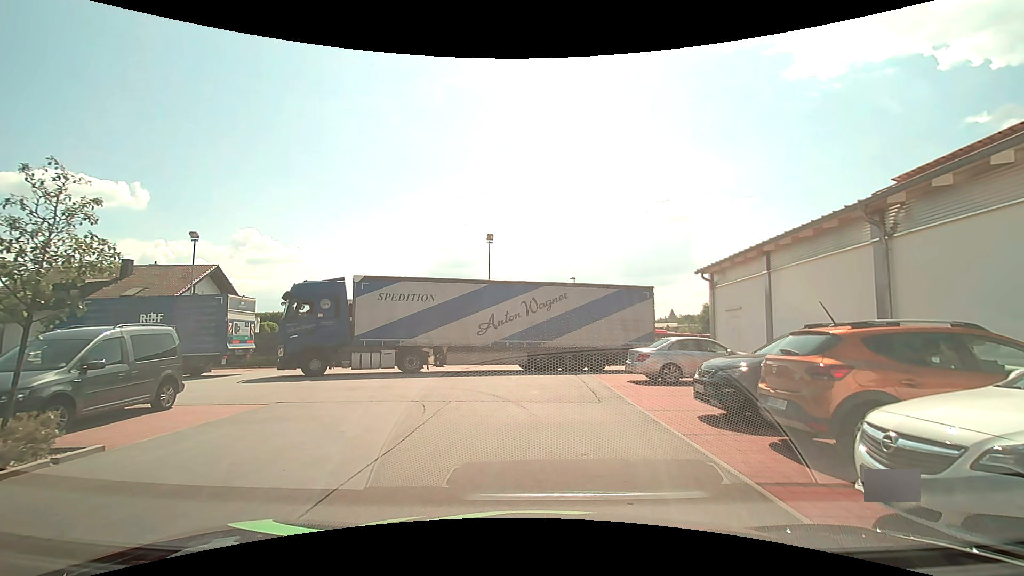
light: Day
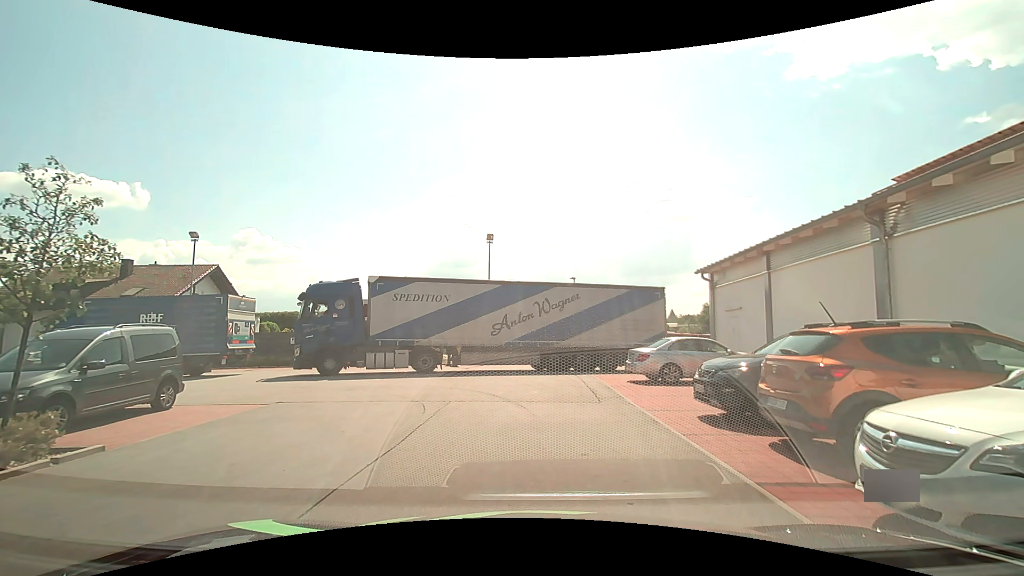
(0.0, 0.0) m; 0°
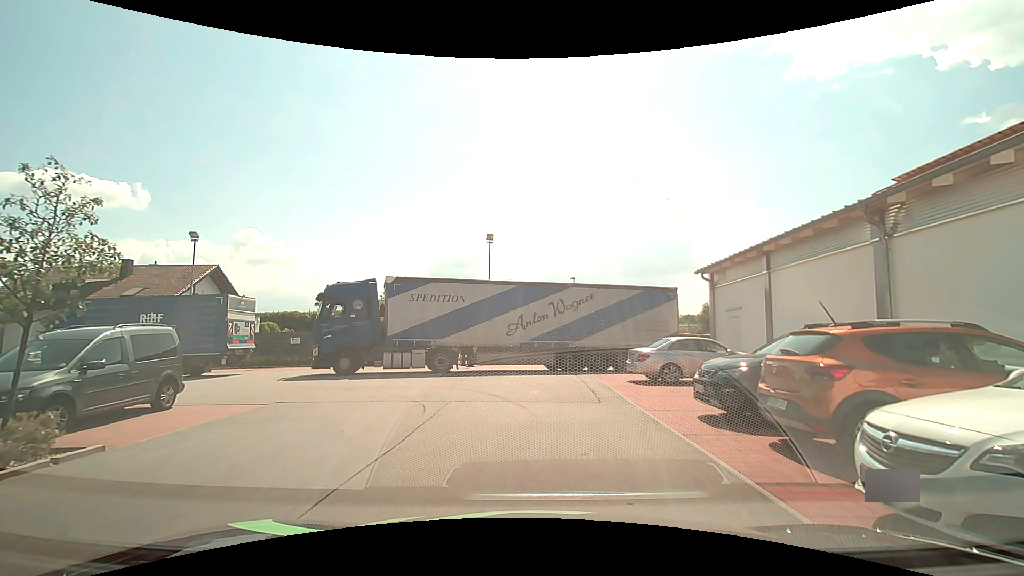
(0.0, 0.0) m; 0°
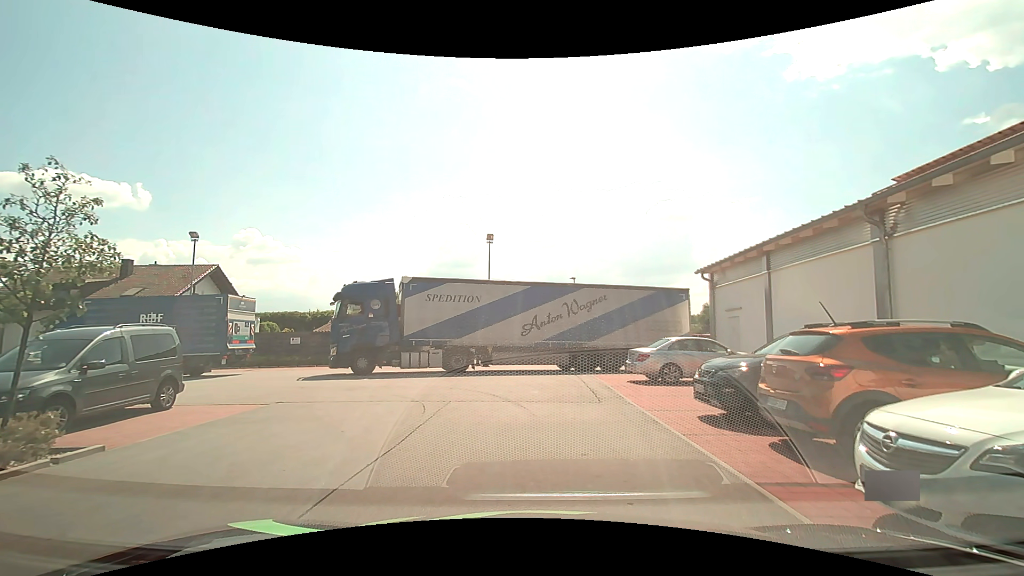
(0.0, 0.0) m; 0°
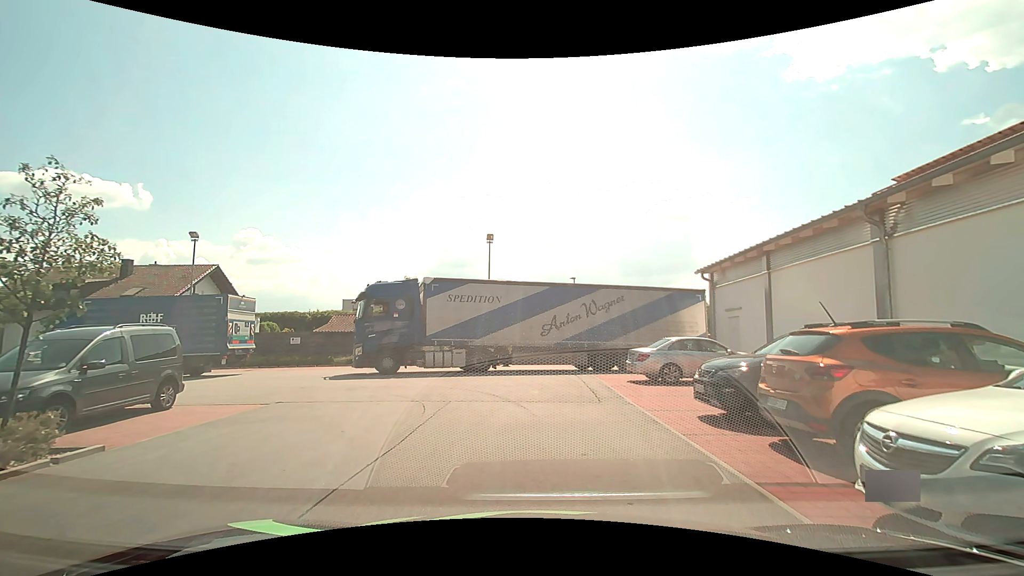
(0.0, 0.0) m; 0°
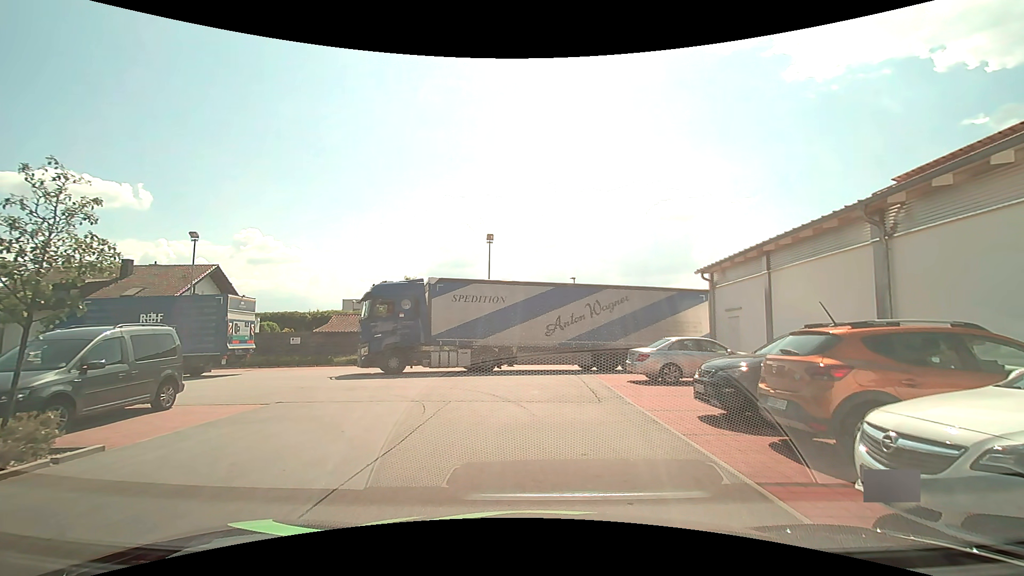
(0.0, 0.0) m; 0°
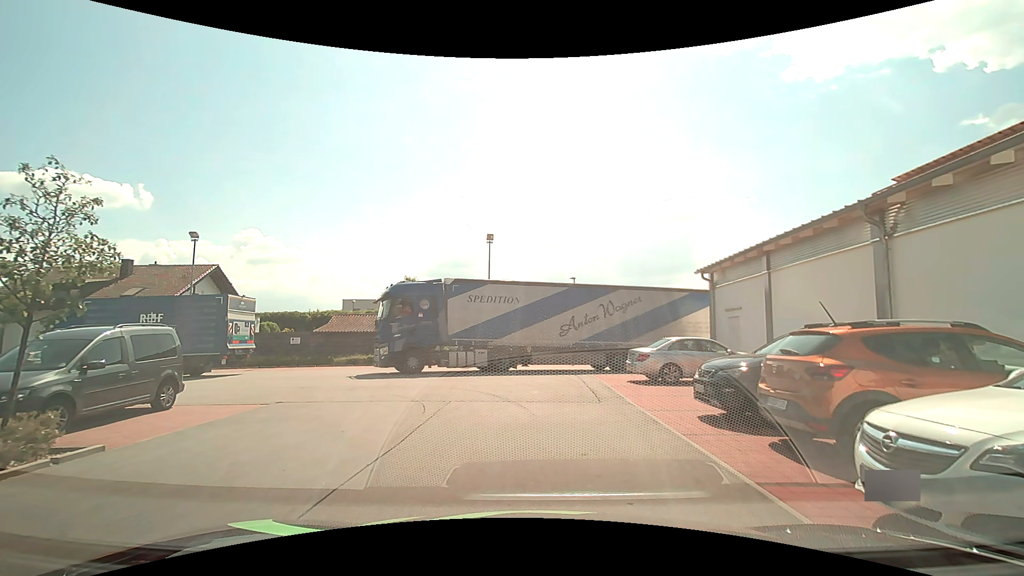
(0.0, 0.0) m; 0°
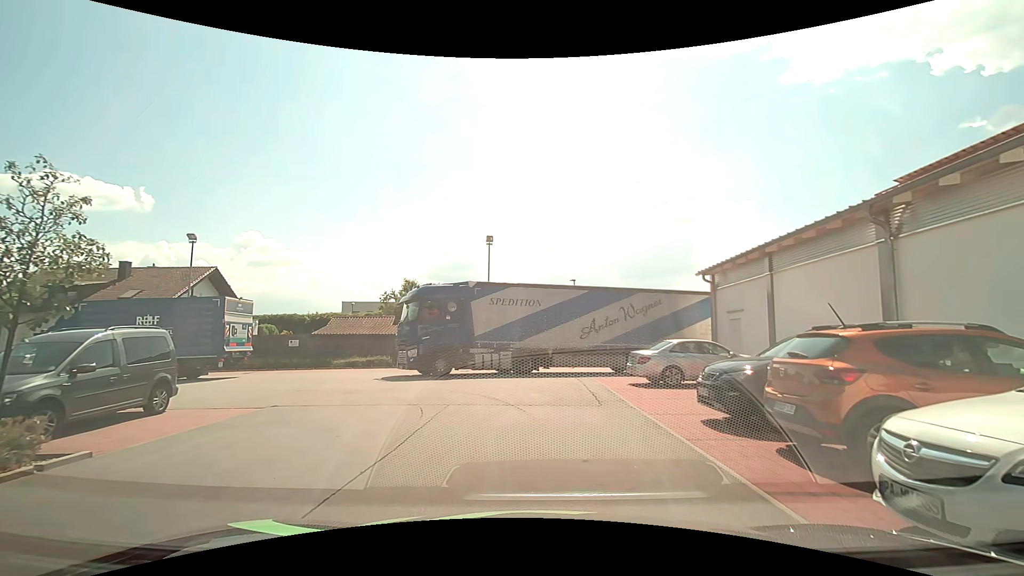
(0.0, +0.2) m; 0°
